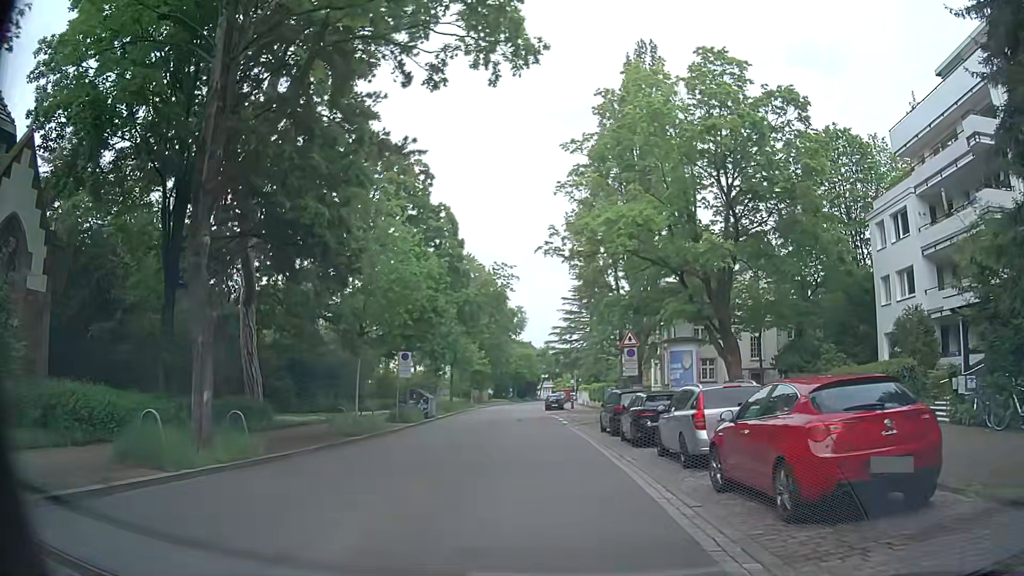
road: unclassified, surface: asphalt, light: Day
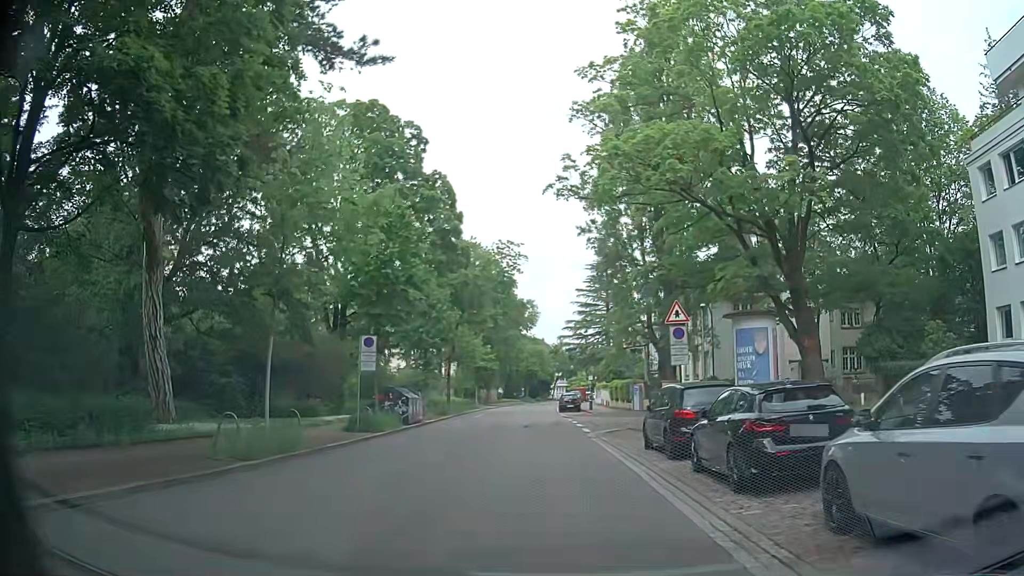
(-0.1, +8.9) m; -2°
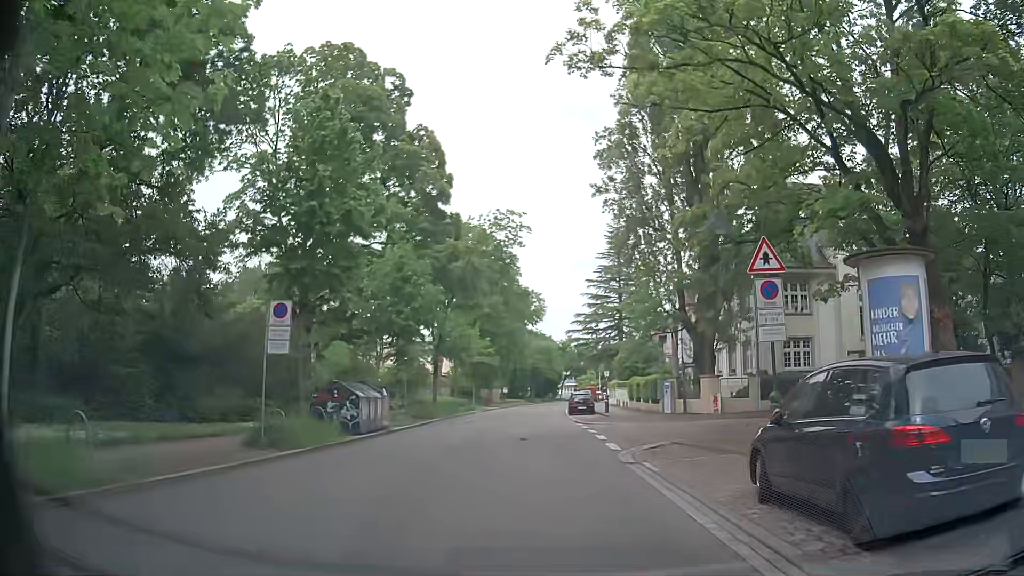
(+0.1, +9.0) m; 0°
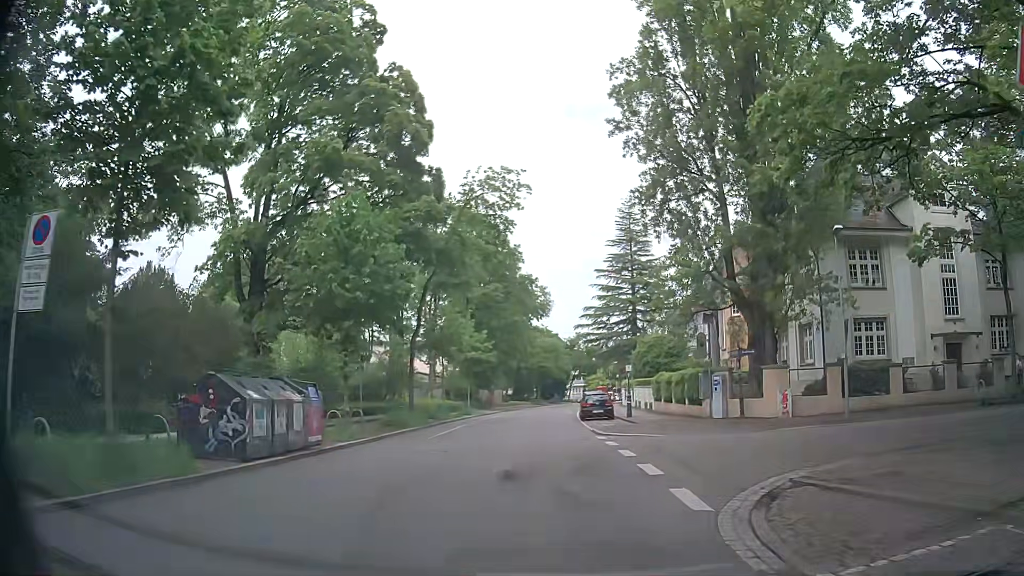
(0.0, +8.9) m; 0°
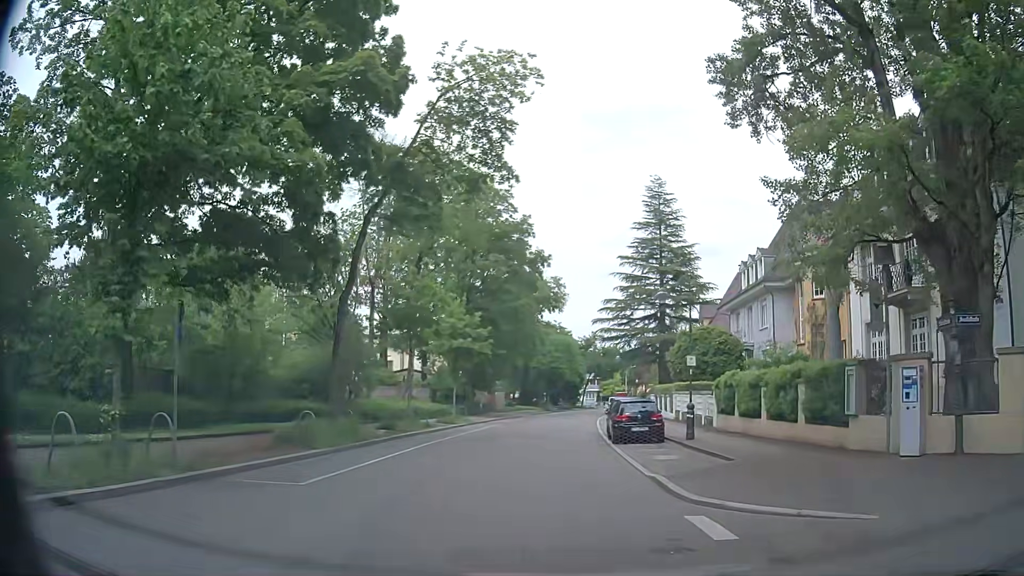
(-0.3, +13.3) m; -2°
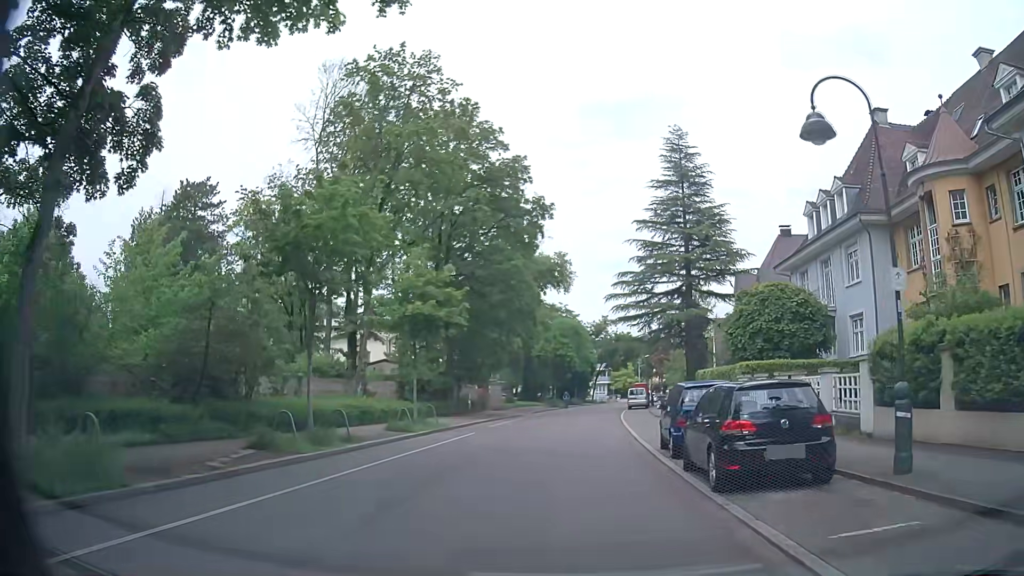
(0.0, +13.4) m; 0°
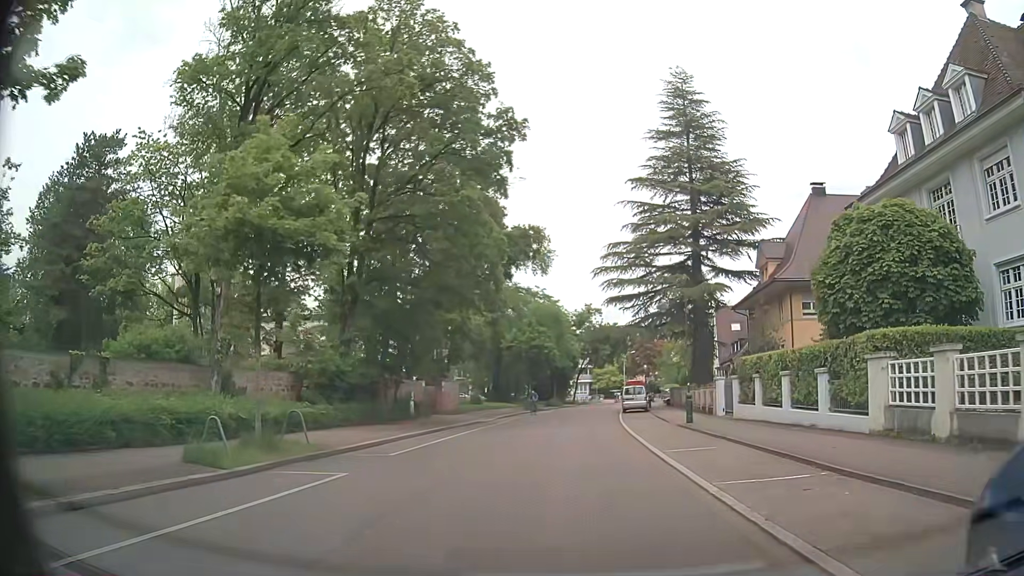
(+0.2, +13.5) m; +2°
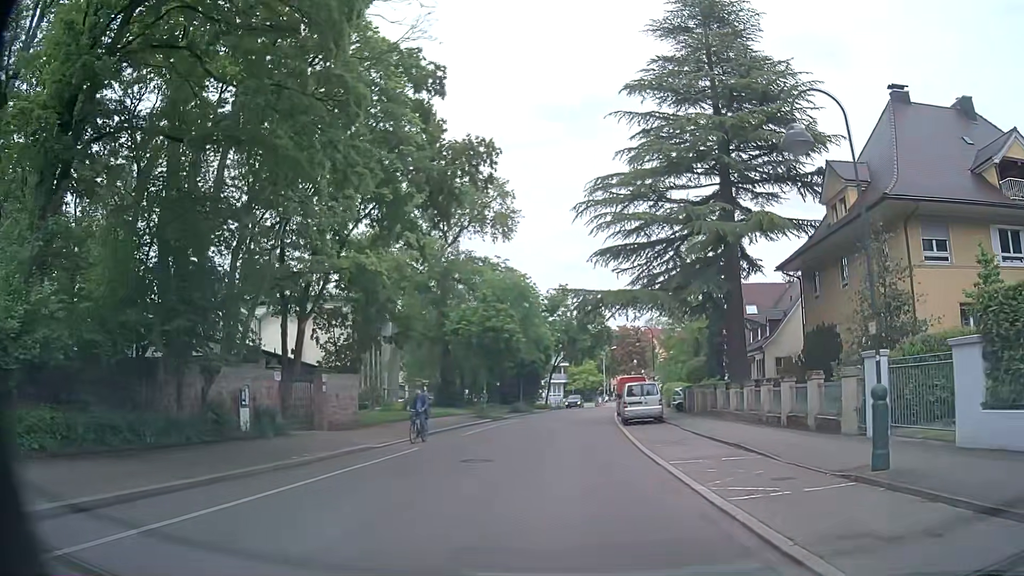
(+0.4, +18.0) m; +2°
(0, +10) (+1, +20) (+1, +30) (+2, +40) (+3, +50) (+4, +60) (+5, +70) (+7, +80) (+8, +89) (+10, +99) m
